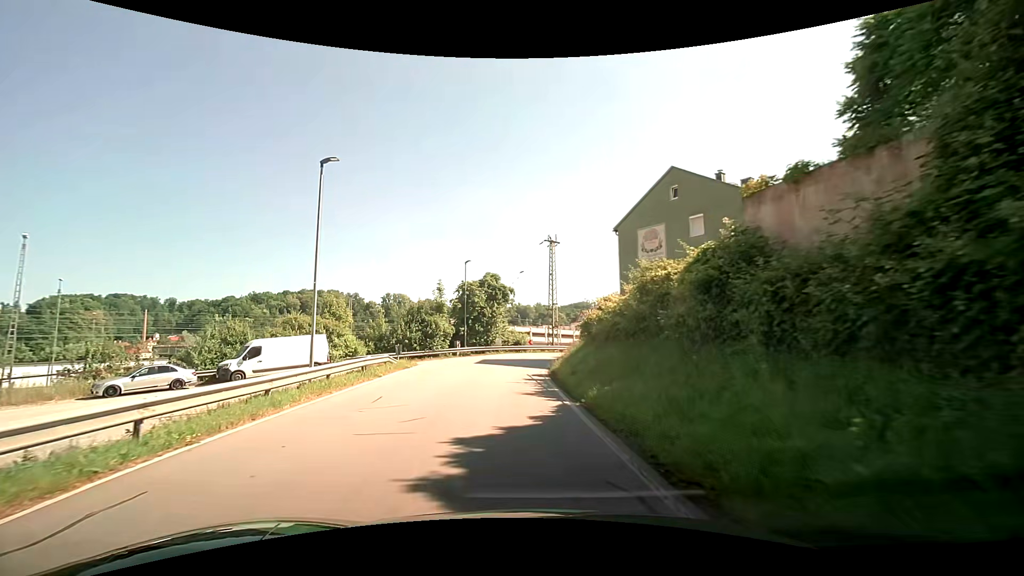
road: residential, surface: asphalt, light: Day
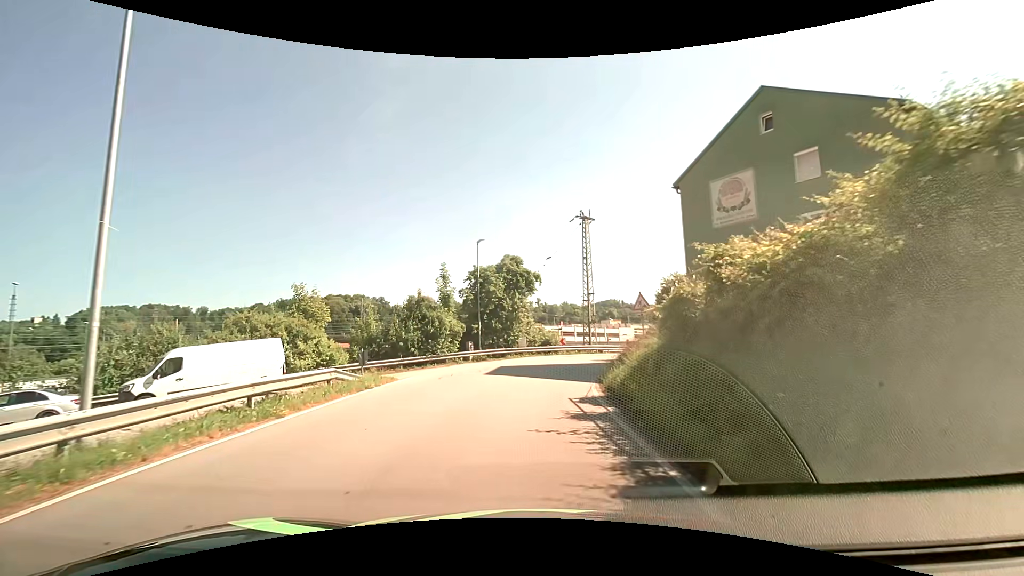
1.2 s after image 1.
(-0.6, +9.5) m; -4°
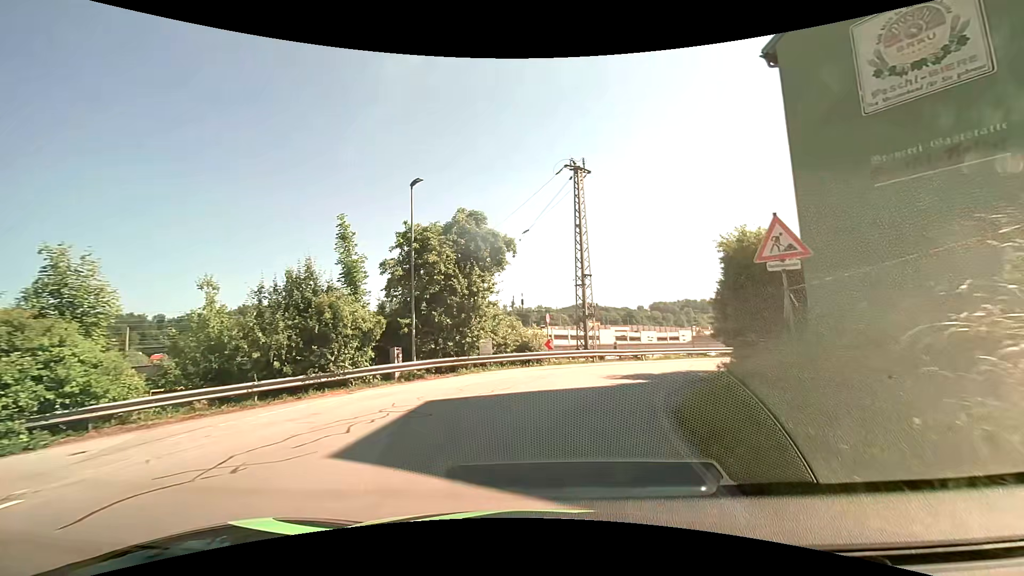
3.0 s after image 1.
(0.0, +13.1) m; +3°
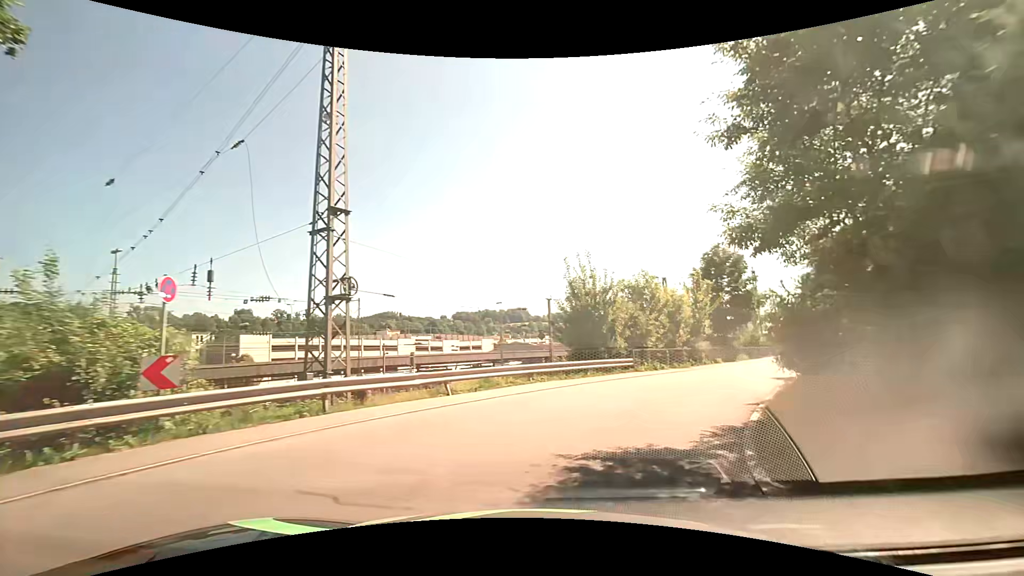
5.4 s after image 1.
(+2.3, +15.7) m; +21°
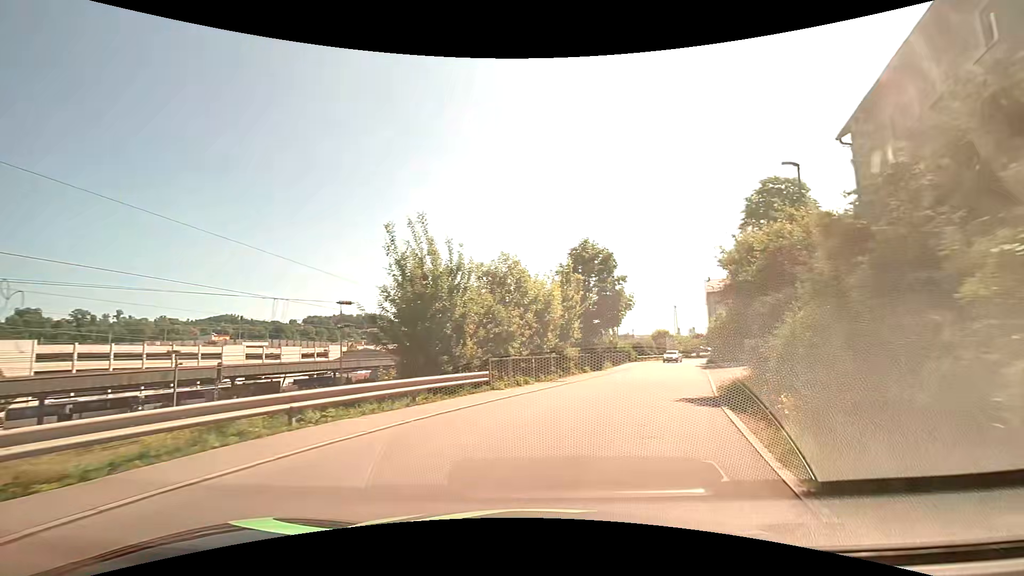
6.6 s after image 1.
(+1.1, +7.6) m; +15°
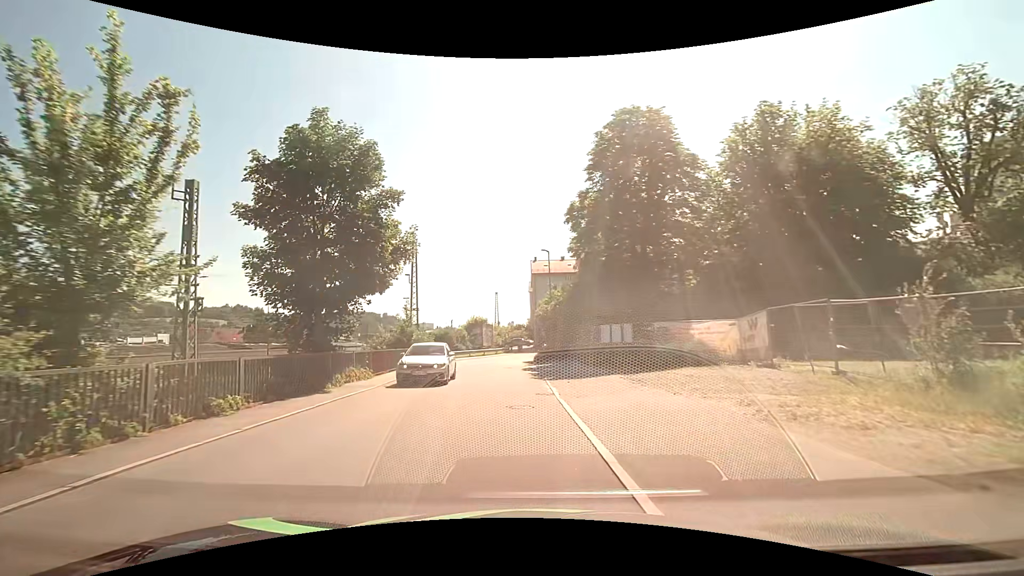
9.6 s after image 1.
(+5.7, +19.8) m; +22°
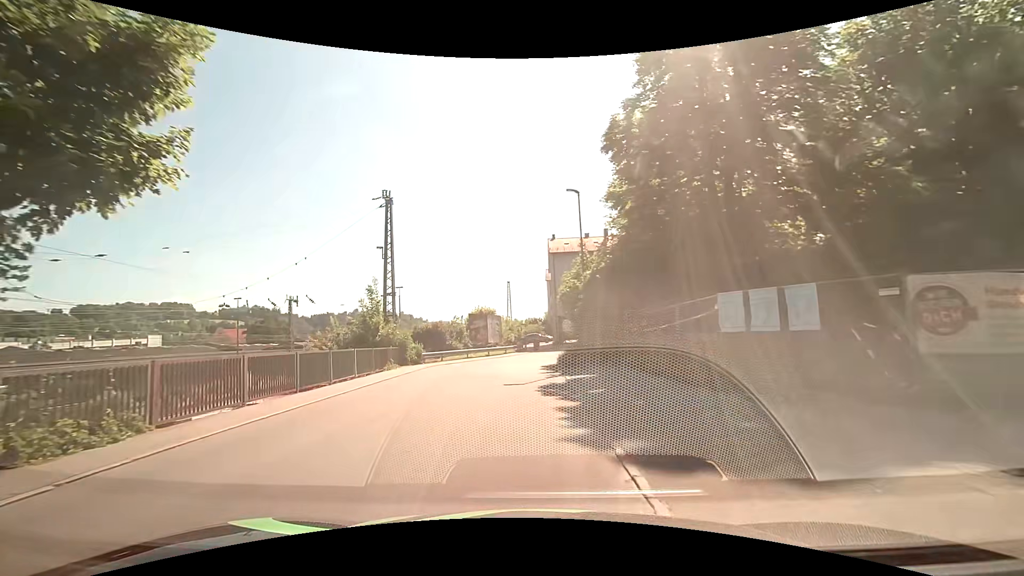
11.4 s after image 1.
(-0.2, +13.7) m; -2°
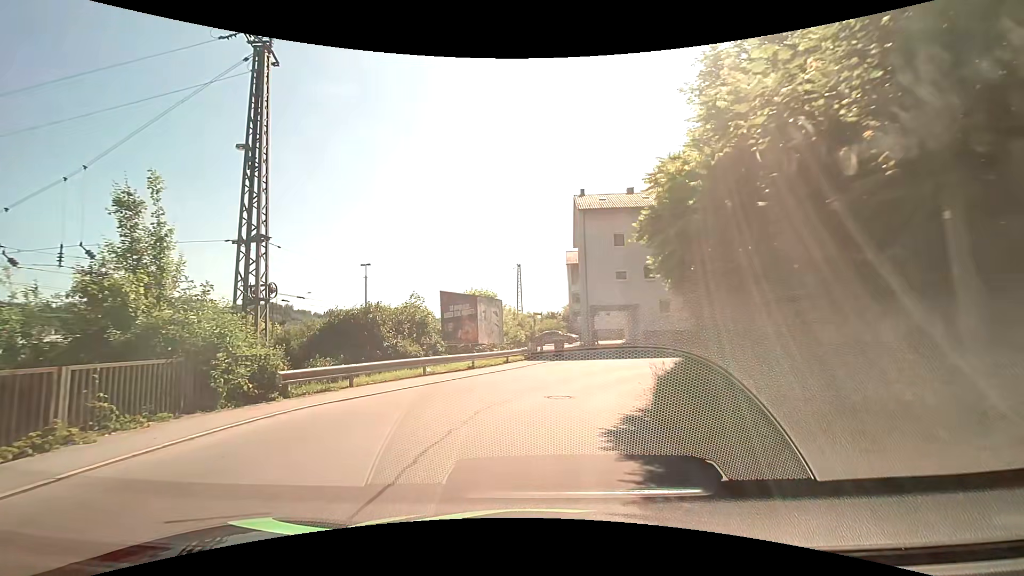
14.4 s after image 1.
(-0.6, +18.9) m; -3°
